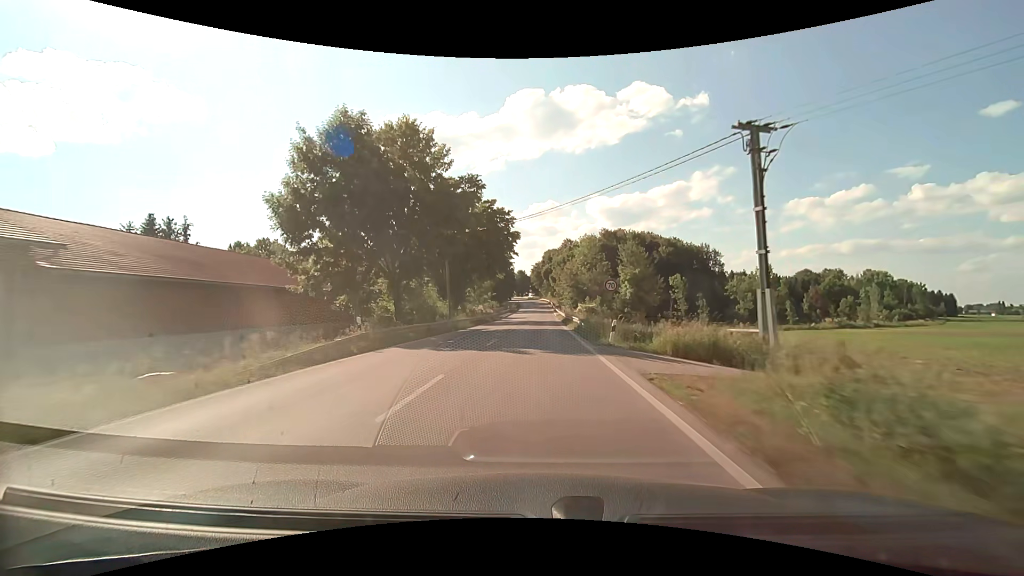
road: secondary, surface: asphalt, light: Day
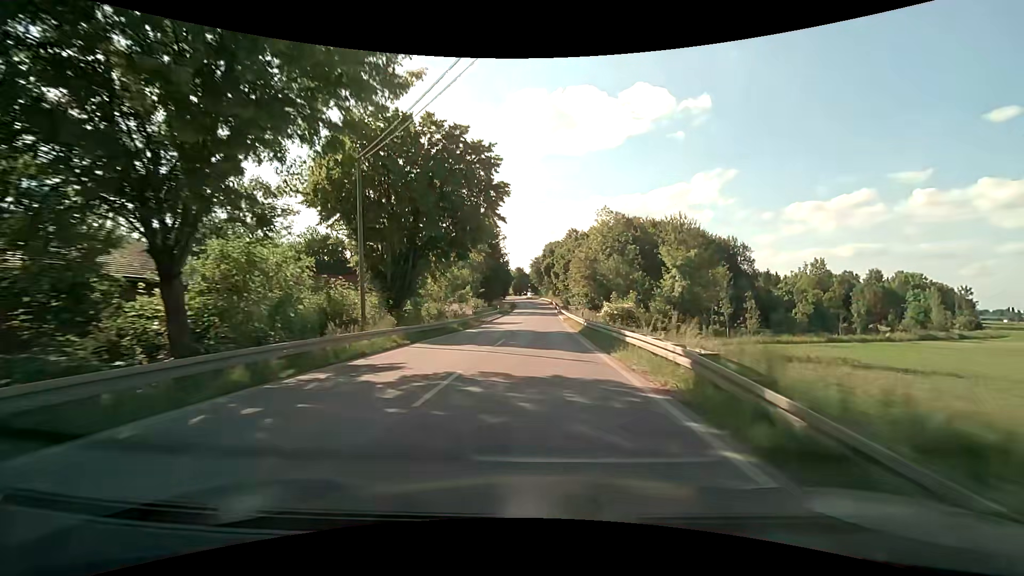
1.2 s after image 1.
(0.0, +22.8) m; 0°
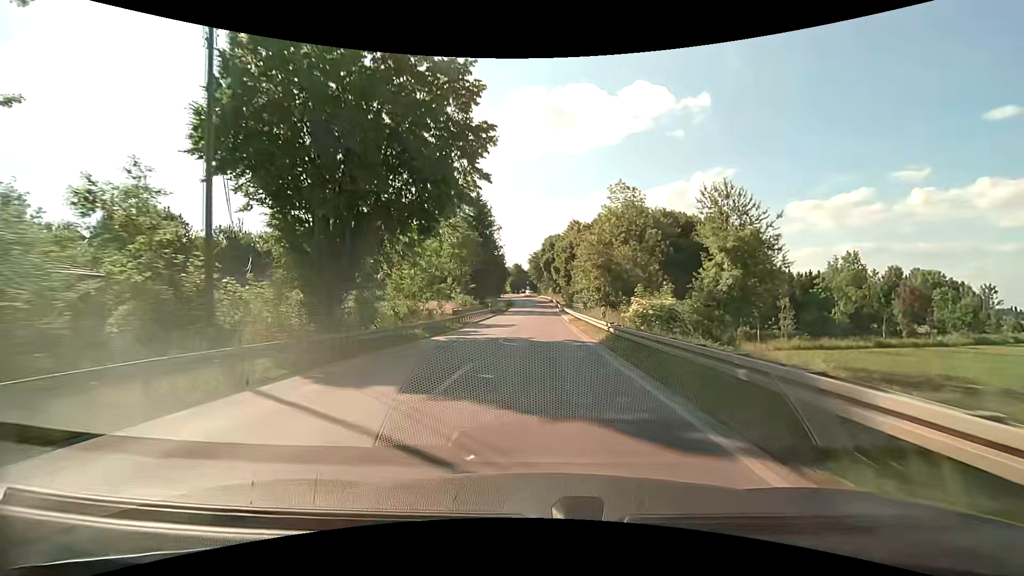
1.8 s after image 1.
(0.0, +11.0) m; 0°
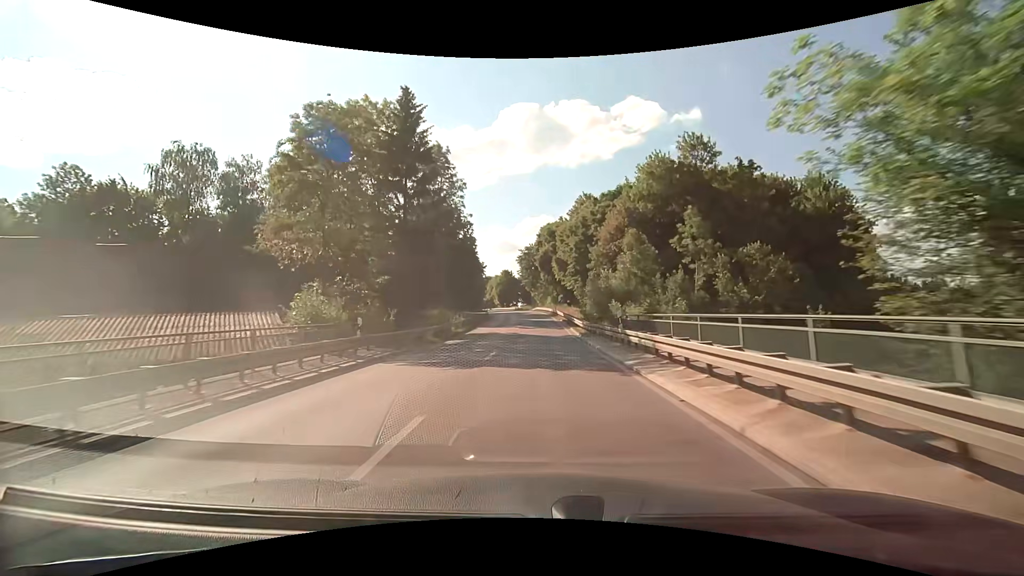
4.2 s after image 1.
(+0.2, +41.7) m; 0°
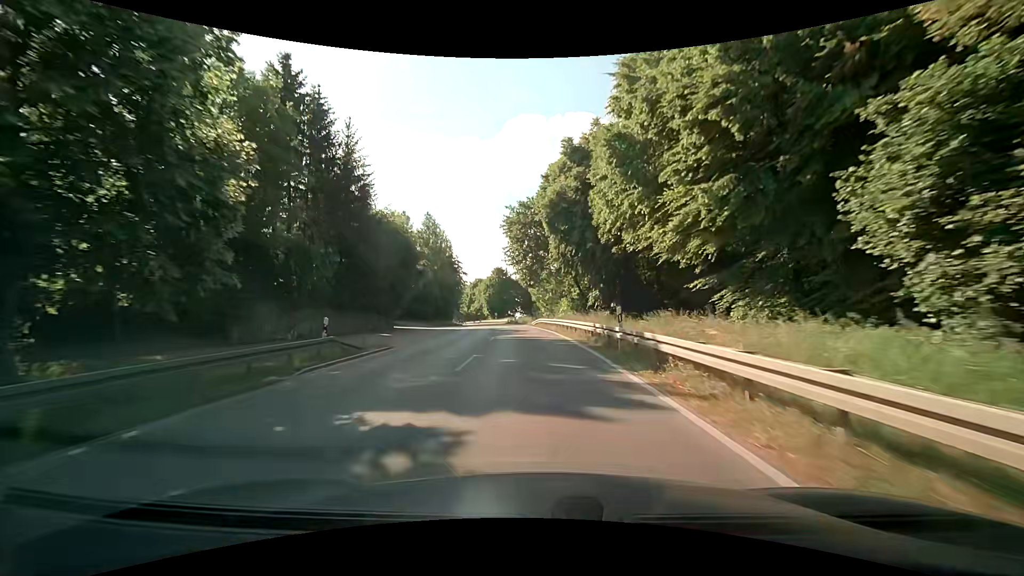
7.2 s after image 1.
(+0.3, +51.1) m; 0°
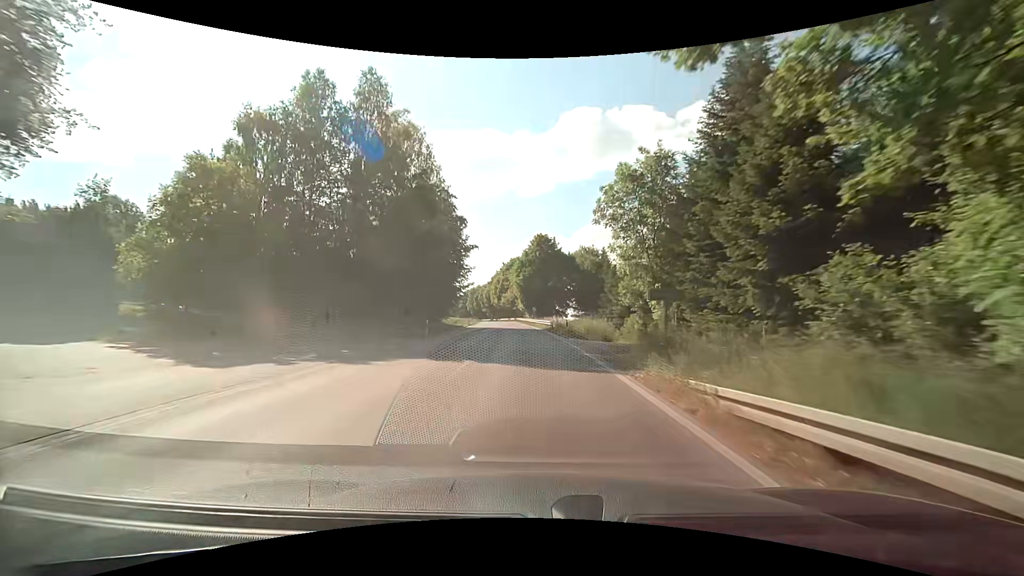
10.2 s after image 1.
(-2.6, +49.9) m; -6°
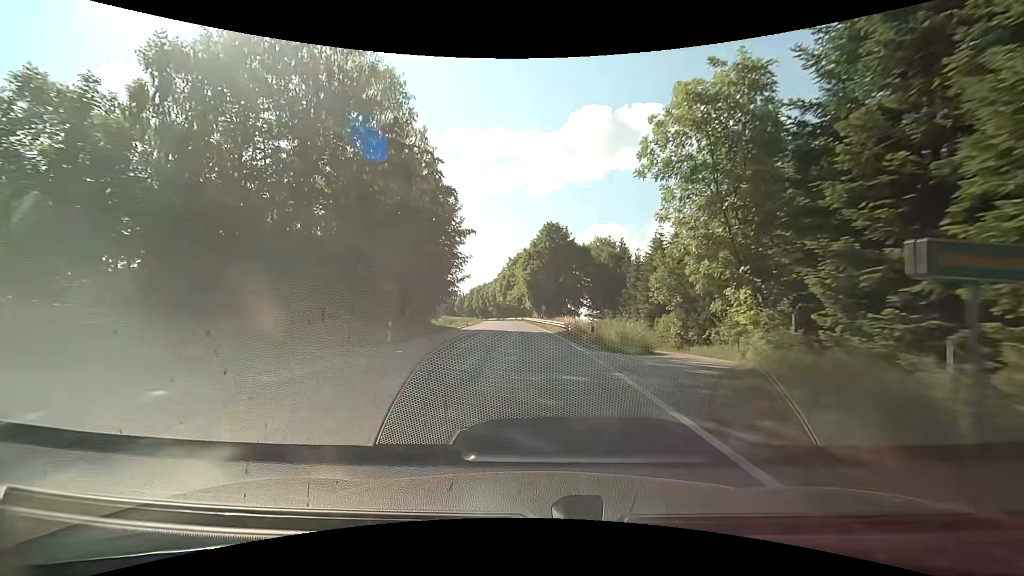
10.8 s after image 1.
(-0.1, +10.0) m; -1°
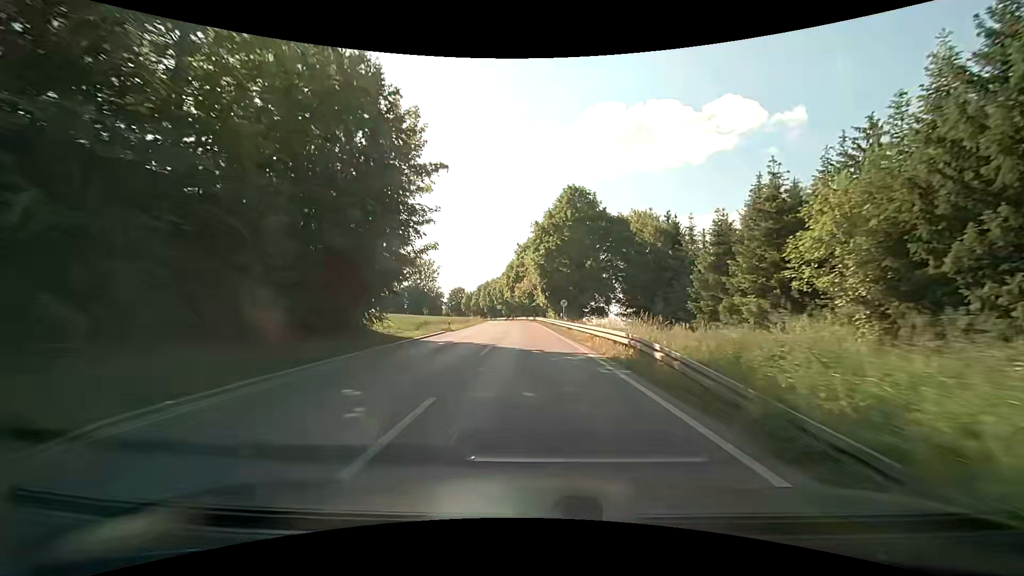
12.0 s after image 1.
(-0.3, +20.4) m; -2°
(0, +10) (0, +20) (0, +30) (-1, +40) (-1, +50) (-2, +60) (-2, +70) (-3, +80) (-3, +90) (-4, +100) m
